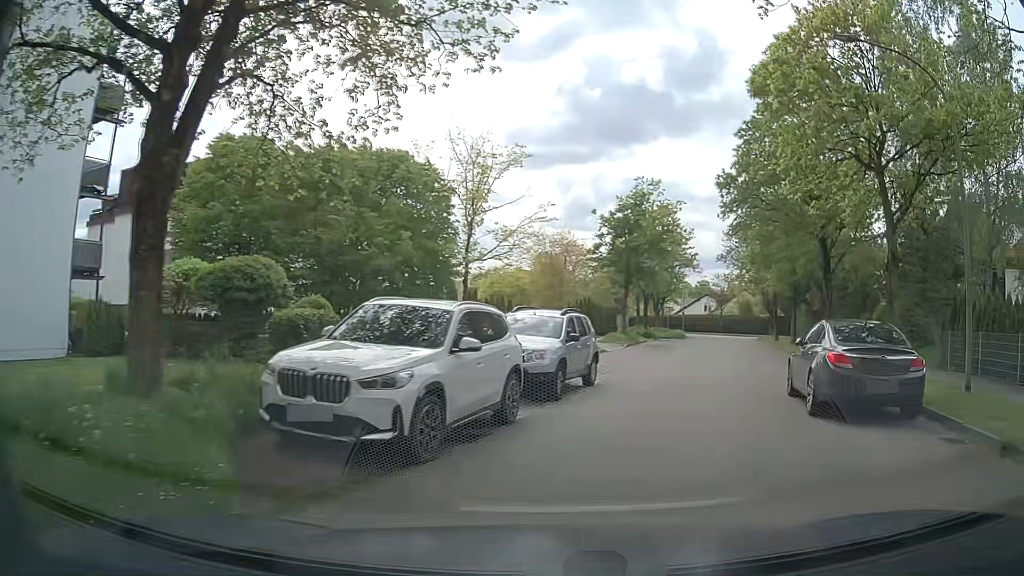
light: Day
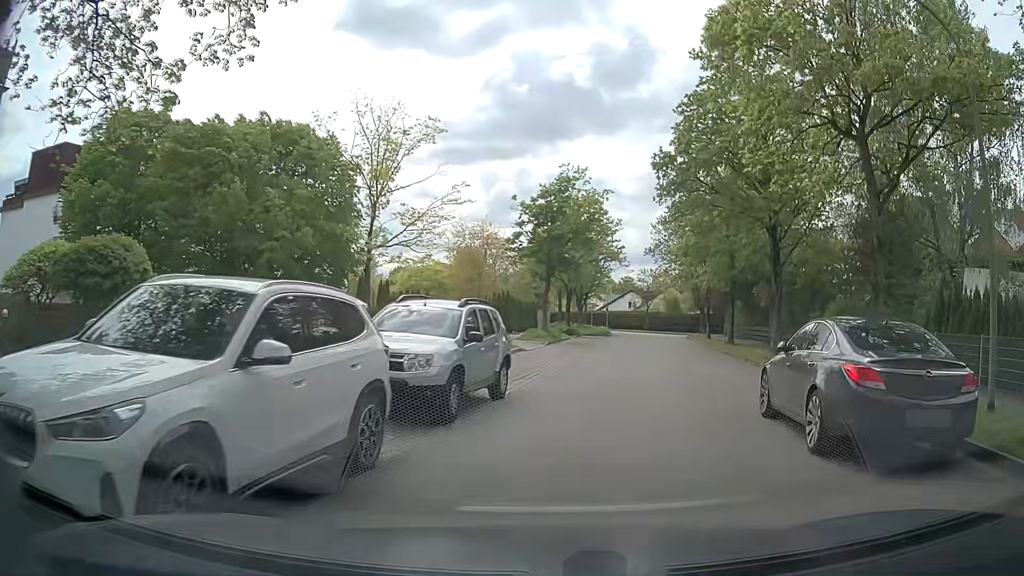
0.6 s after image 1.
(+0.2, +3.4) m; +5°
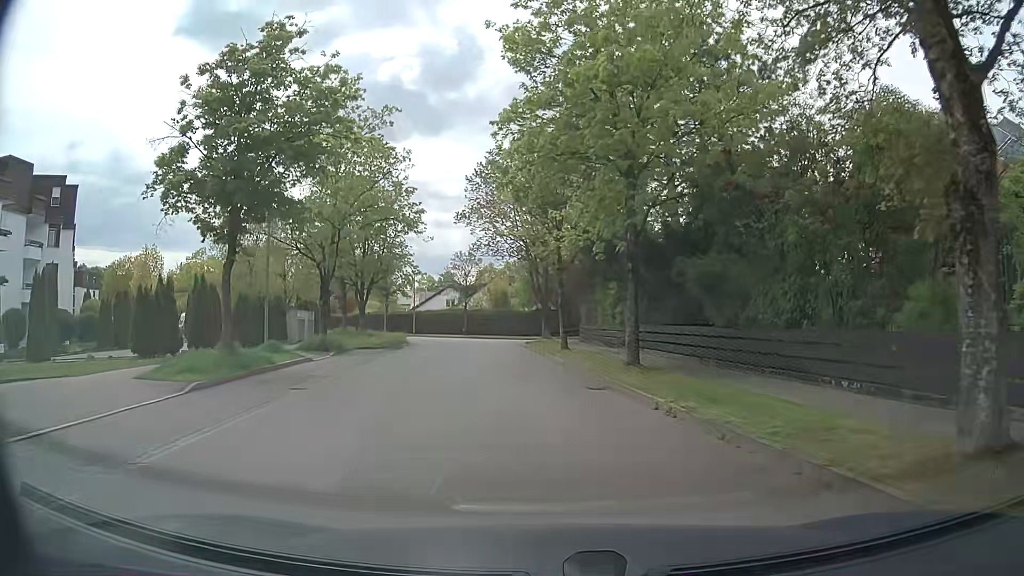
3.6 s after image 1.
(+3.9, +20.8) m; +15°
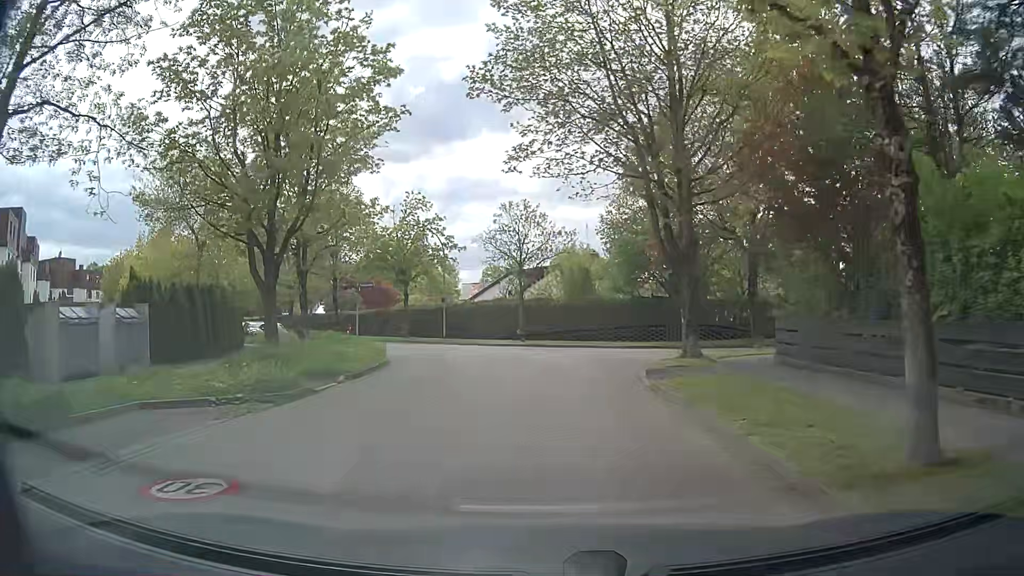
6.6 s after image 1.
(-1.3, +23.7) m; -6°
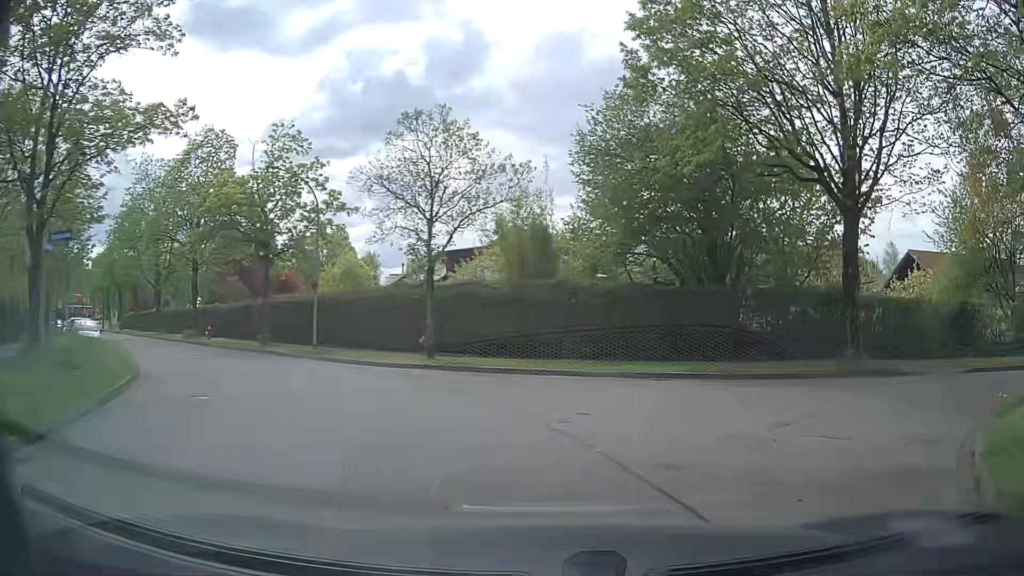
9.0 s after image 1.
(-0.2, +15.5) m; +5°
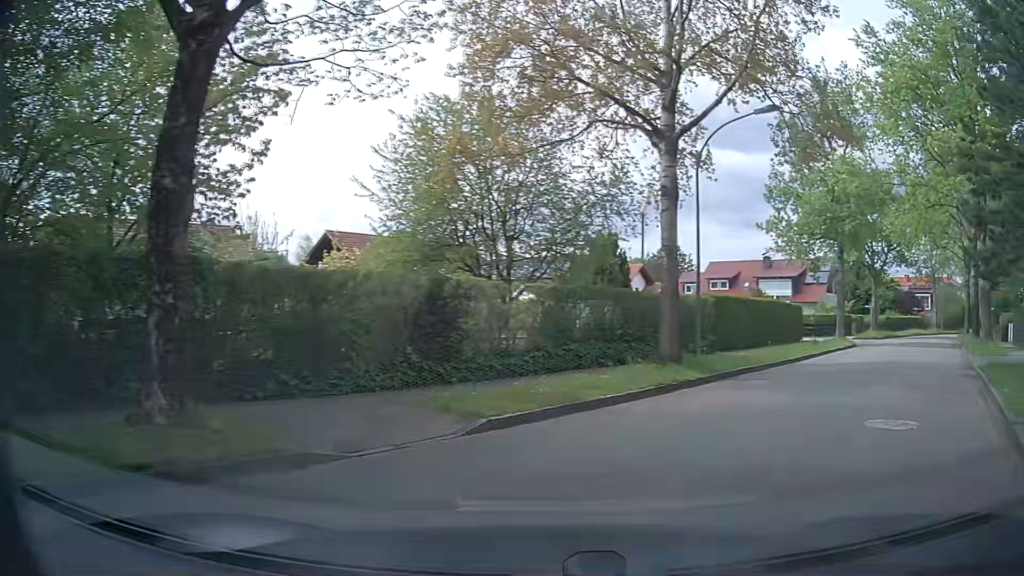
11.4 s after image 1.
(+5.0, +10.8) m; +51°
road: residential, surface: asphalt
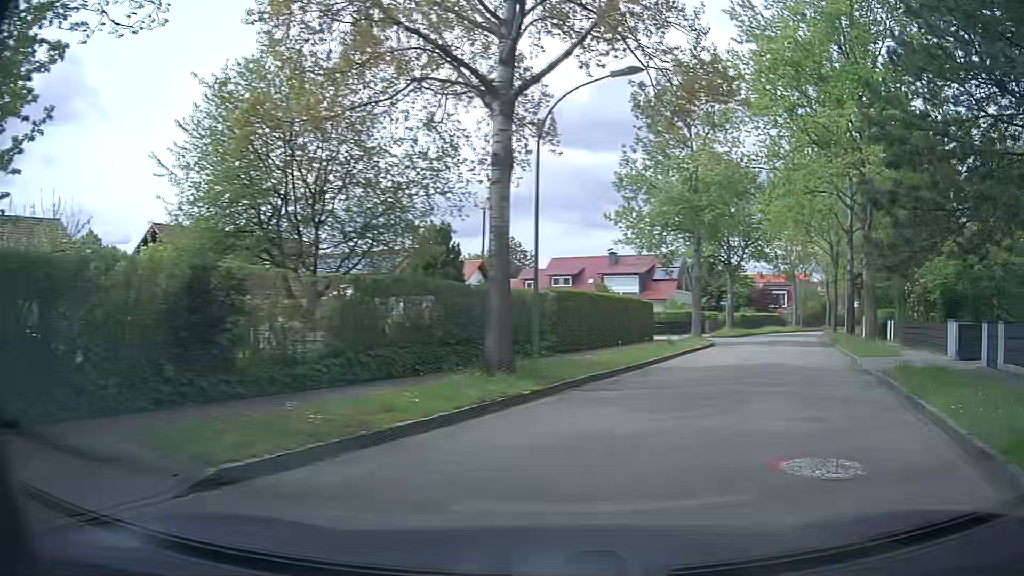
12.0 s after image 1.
(+0.4, +3.1) m; +11°
